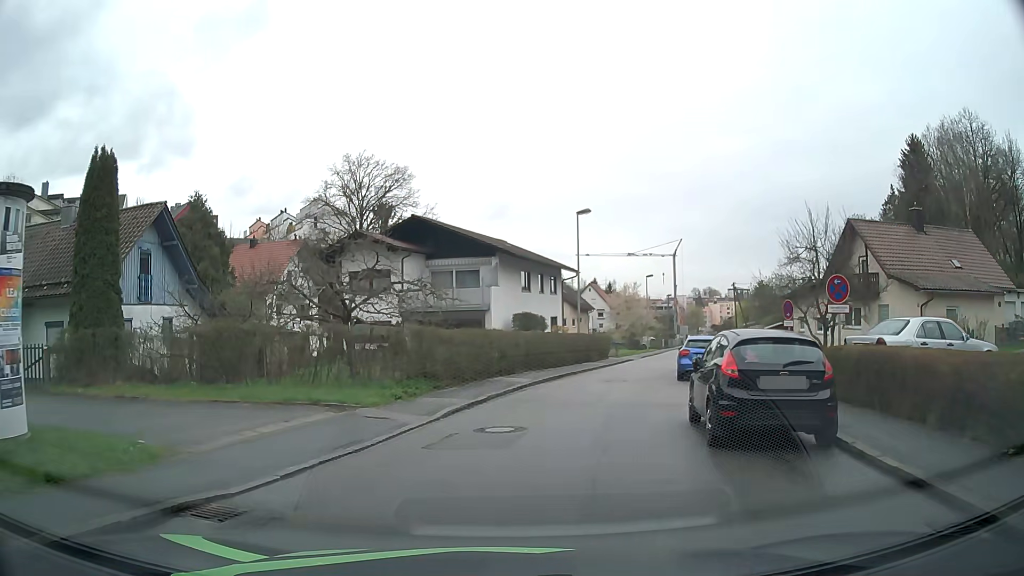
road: residential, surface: asphalt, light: Day
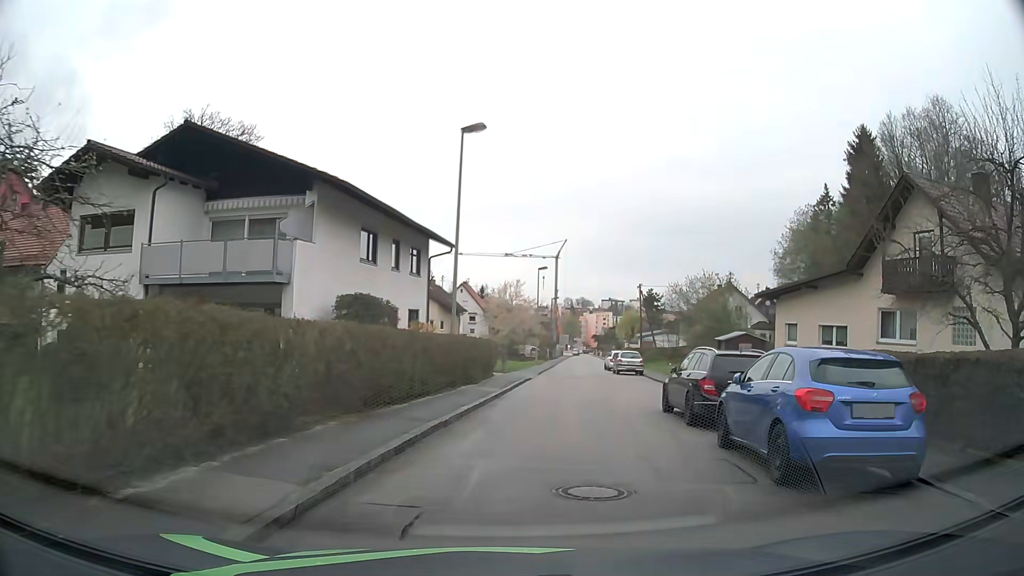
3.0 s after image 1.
(+1.1, +15.6) m; +11°
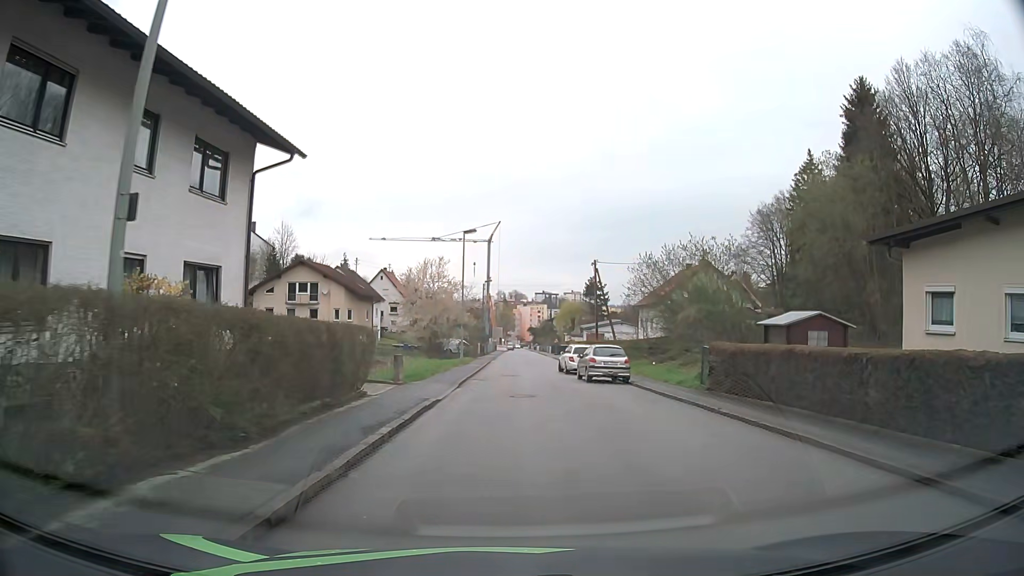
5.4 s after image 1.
(+1.1, +15.6) m; +6°
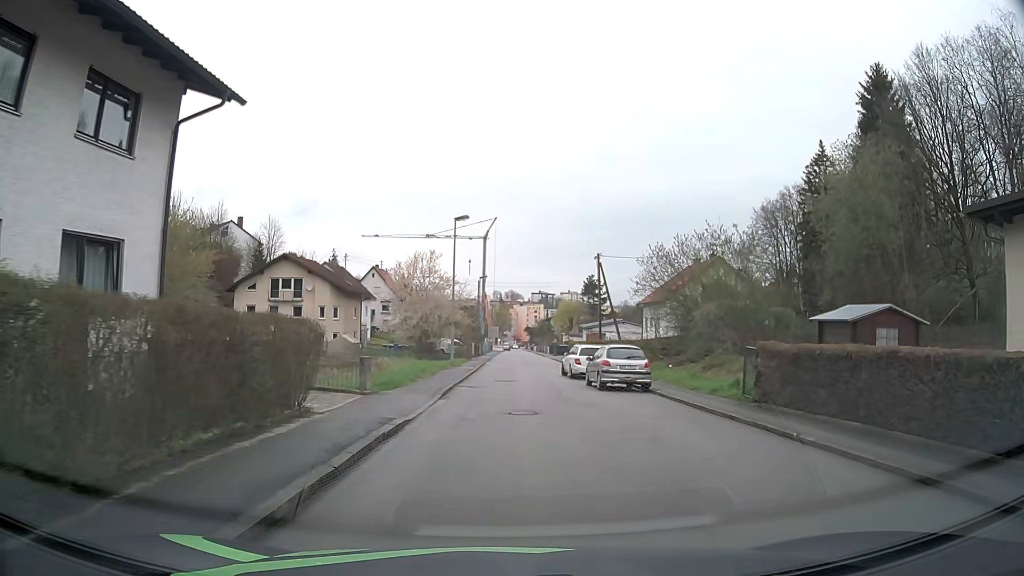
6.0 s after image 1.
(0.0, +4.4) m; 0°
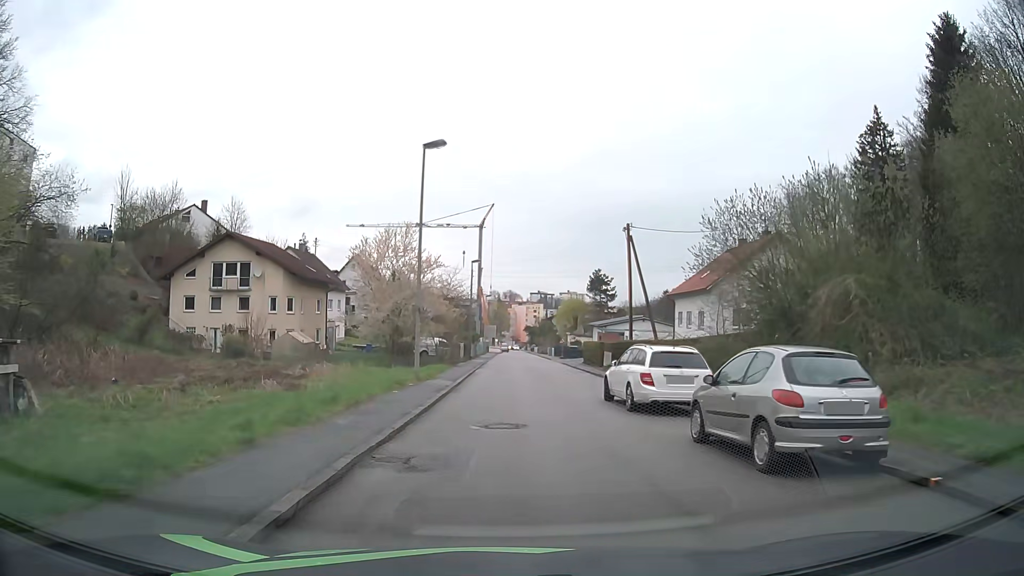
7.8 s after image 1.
(+0.1, +13.8) m; 0°
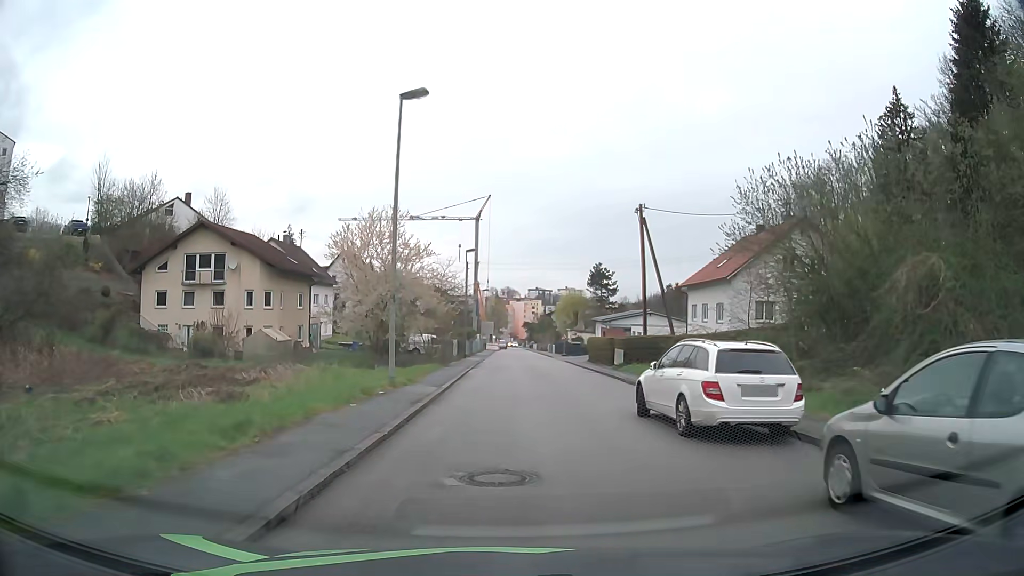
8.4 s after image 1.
(0.0, +4.6) m; 0°
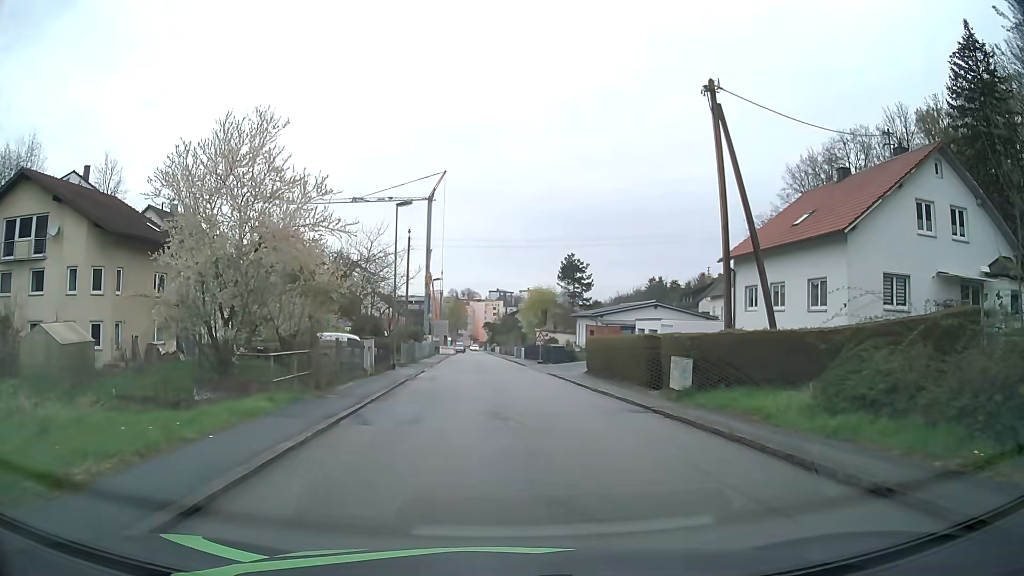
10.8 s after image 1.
(+0.4, +18.0) m; +4°
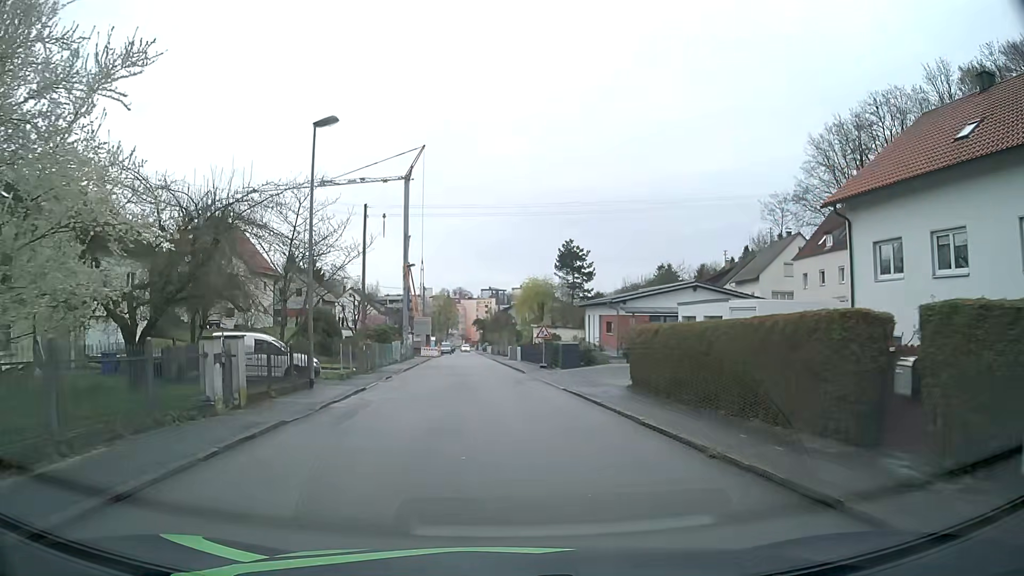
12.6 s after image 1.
(+0.1, +13.0) m; 0°
(0, +10) (0, +20) (-1, +30) (-1, +40) (-2, +50) (-2, +60) (-3, +70) (-4, +80) (-4, +90) (-5, +100) m
